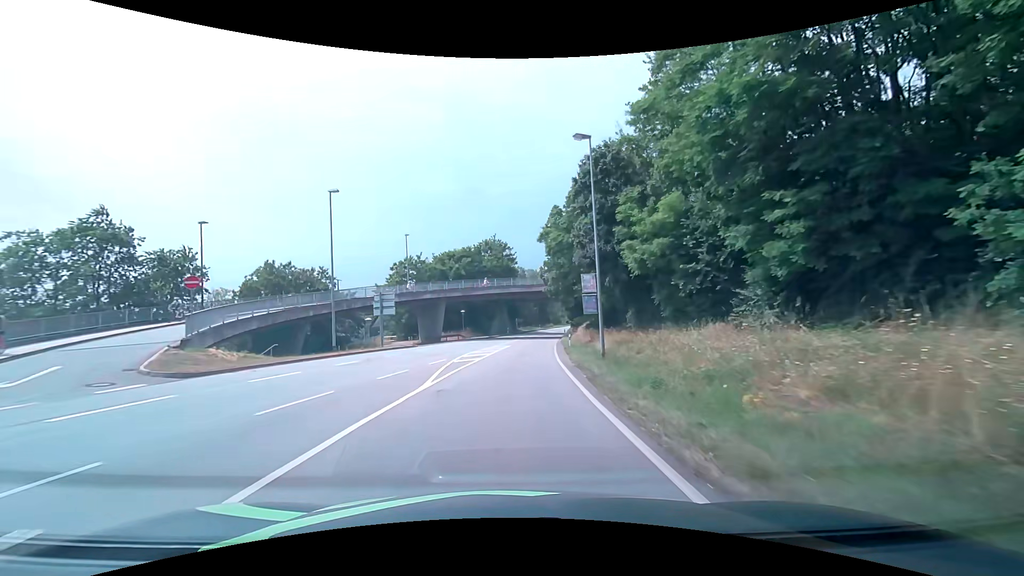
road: primary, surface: asphalt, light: Day
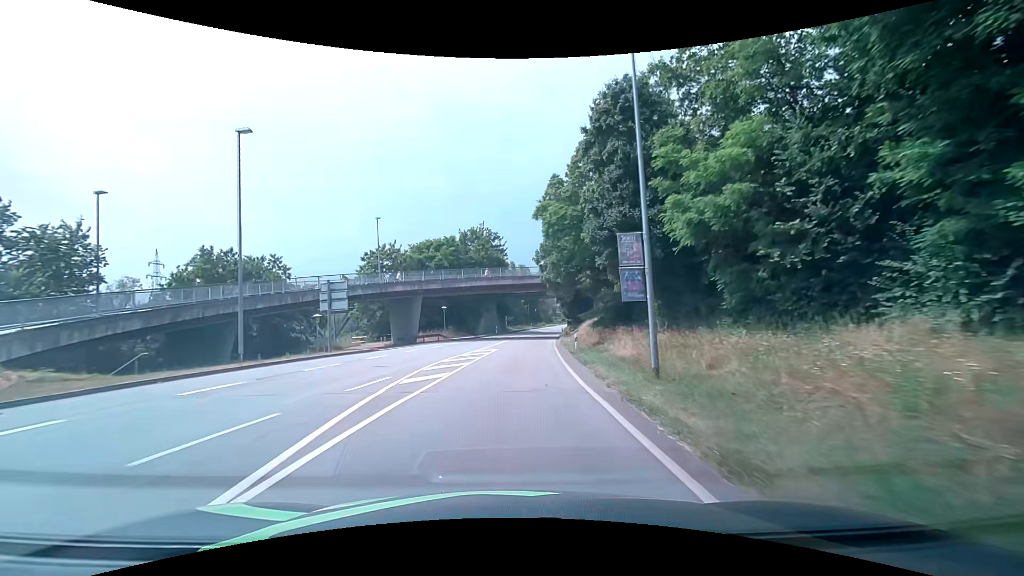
(+0.1, +9.3) m; +1°
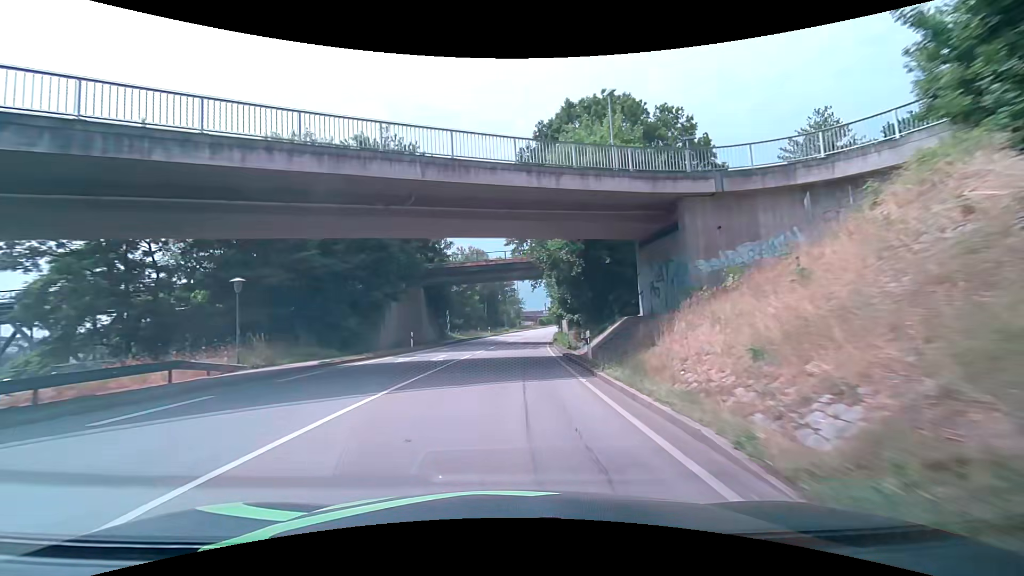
(+1.8, +38.9) m; +5°
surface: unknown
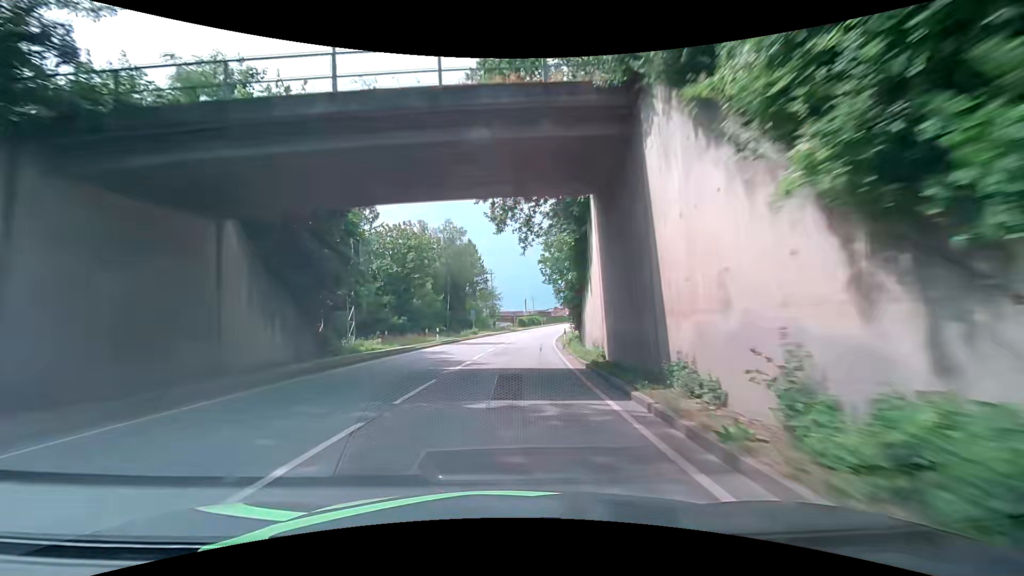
(+0.8, +30.3) m; +2°
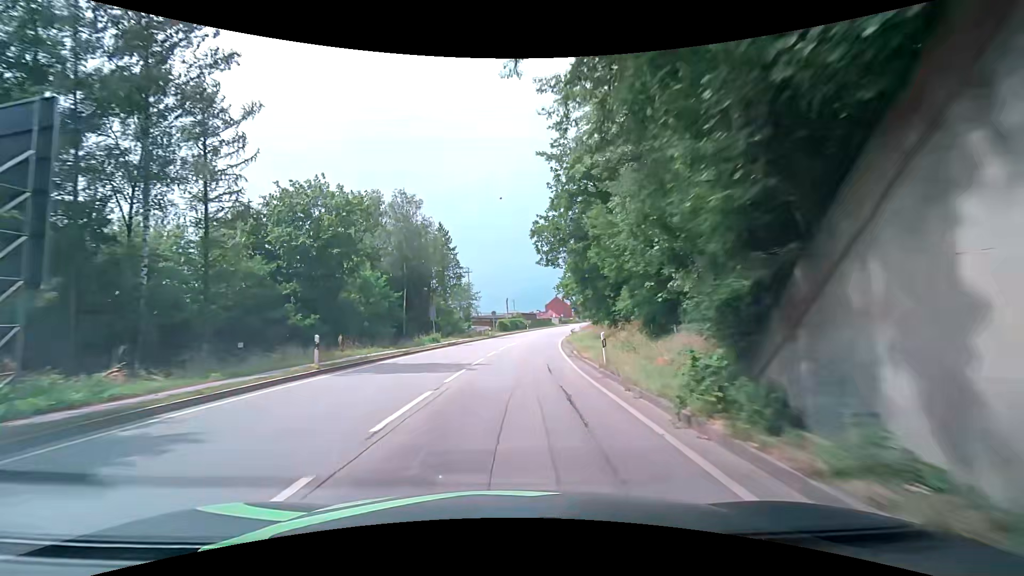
(+0.5, +20.5) m; +3°
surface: asphalt
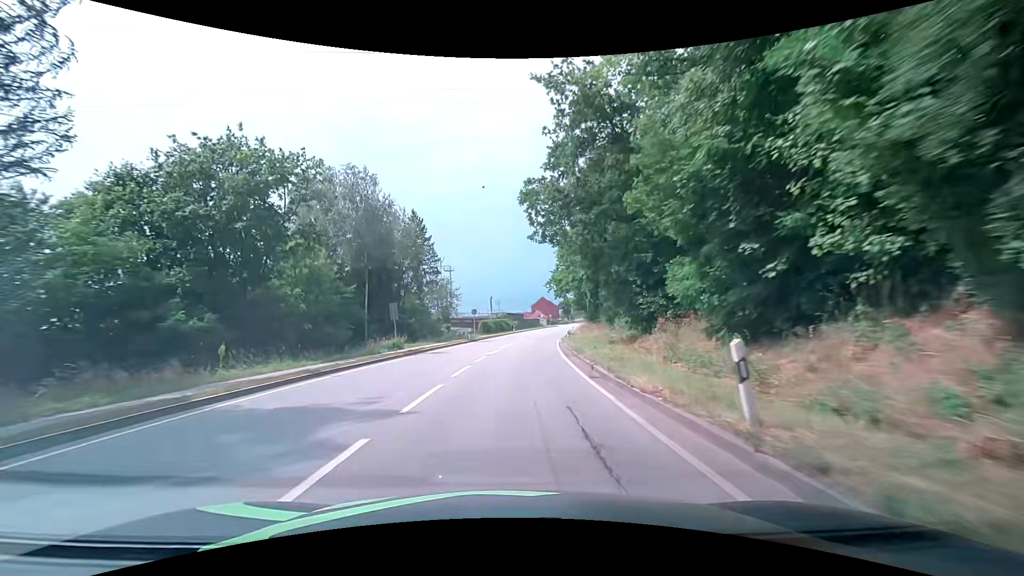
(0.0, +10.3) m; +1°
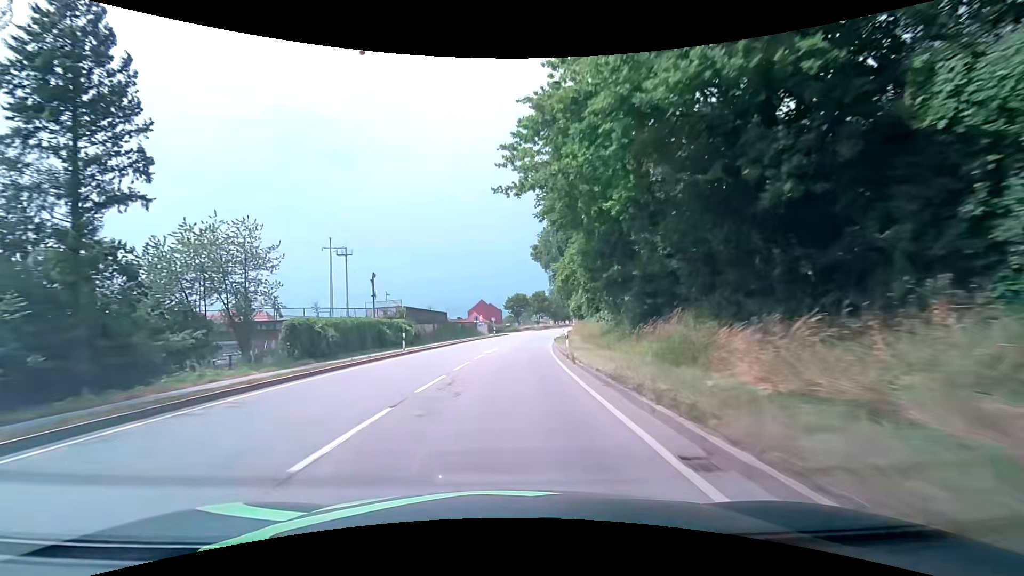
(+3.3, +51.1) m; +7°
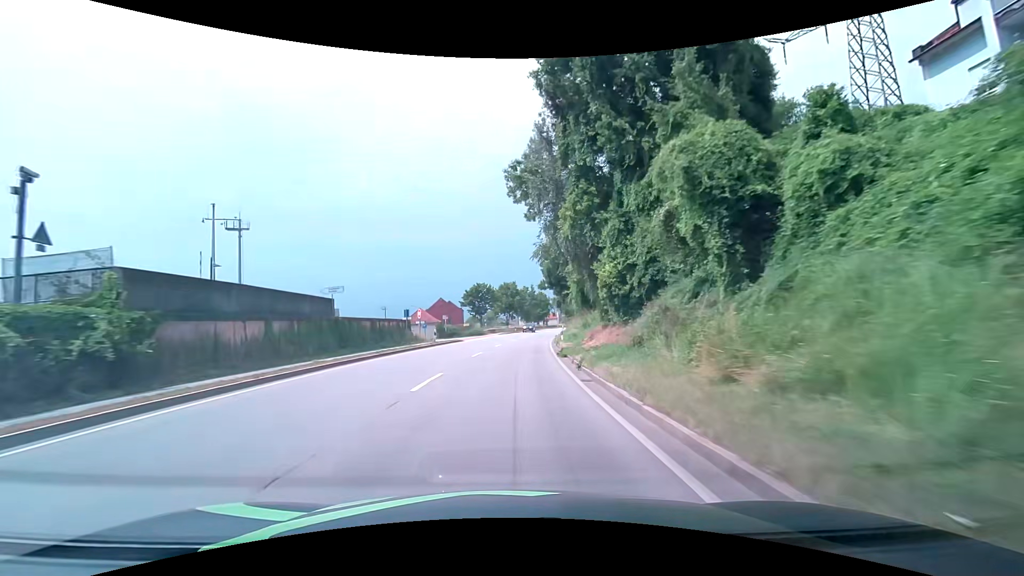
(+0.9, +30.5) m; +4°
(0, +10) (0, +20) (+1, +30) (+1, +40) (+2, +50) (+3, +60) (+4, +70) (+6, +80) (+7, +90) (+9, +99) m
